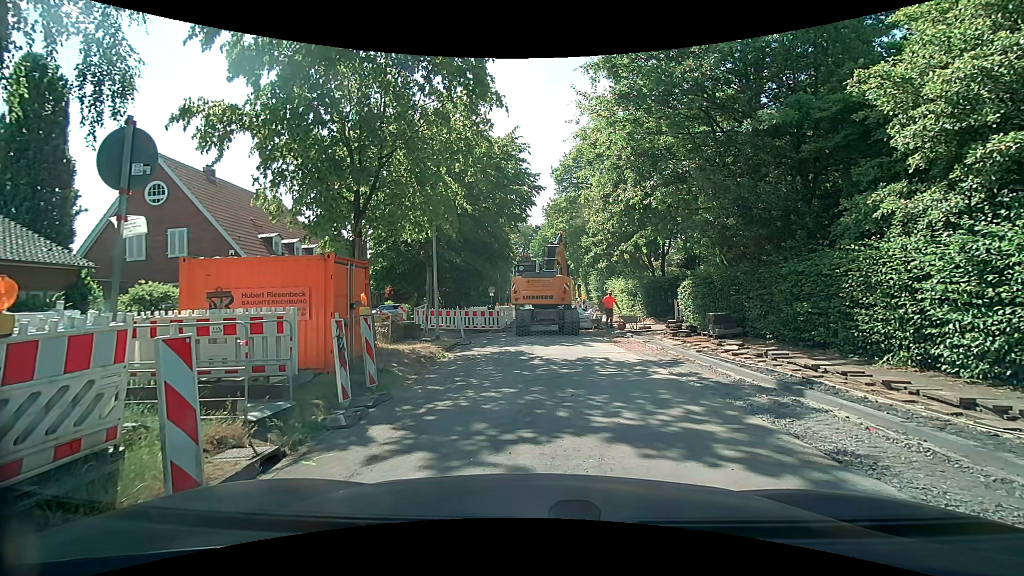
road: residential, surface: asphalt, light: Day
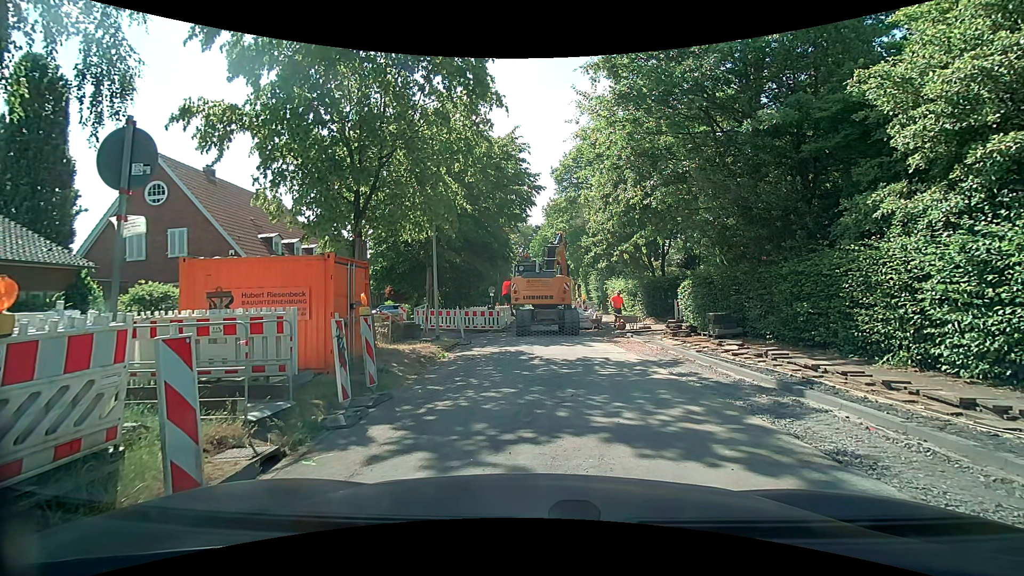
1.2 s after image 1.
(0.0, 0.0) m; 0°
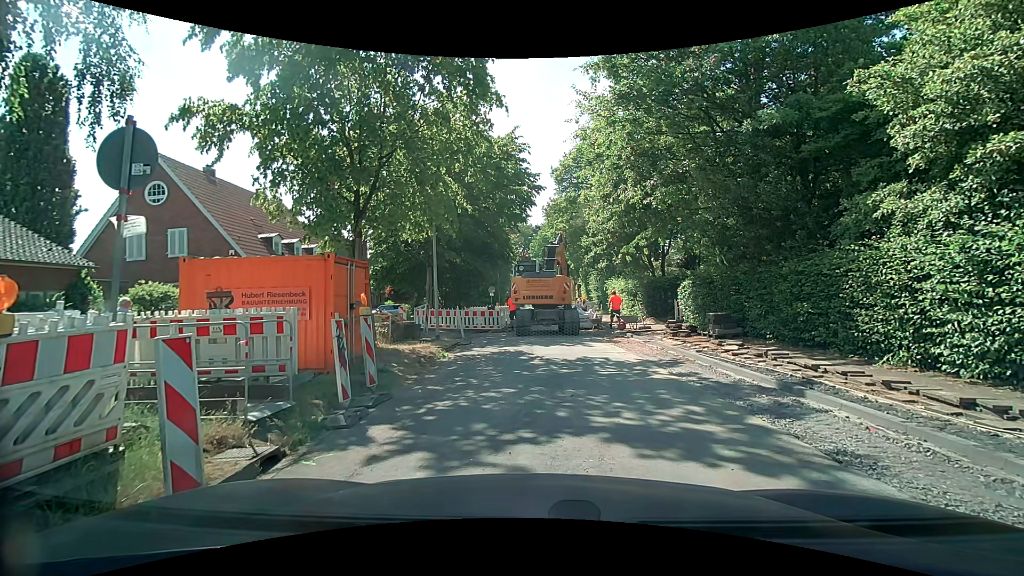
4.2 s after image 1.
(0.0, 0.0) m; 0°
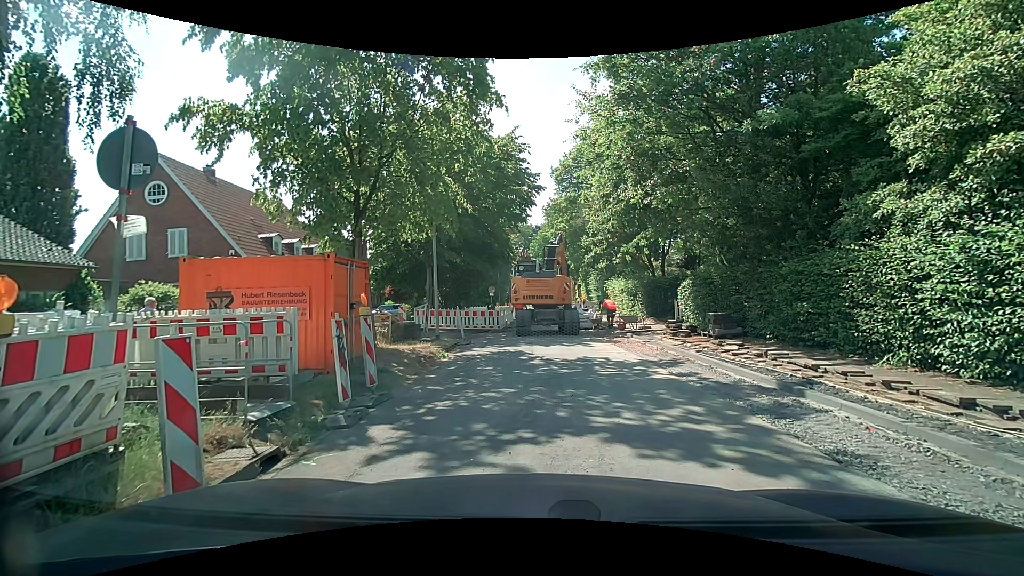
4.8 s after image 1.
(0.0, 0.0) m; 0°
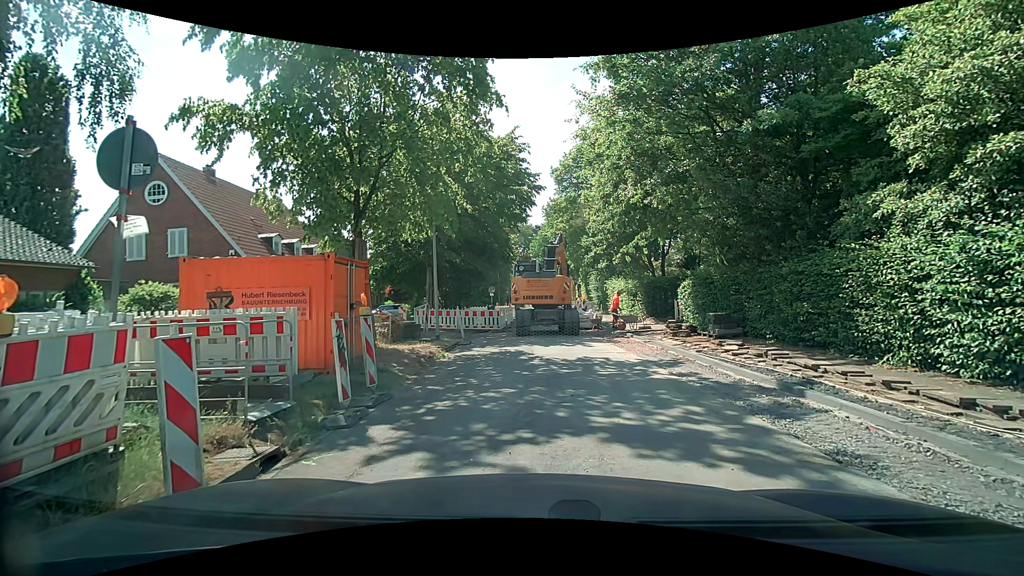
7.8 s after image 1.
(0.0, 0.0) m; 0°
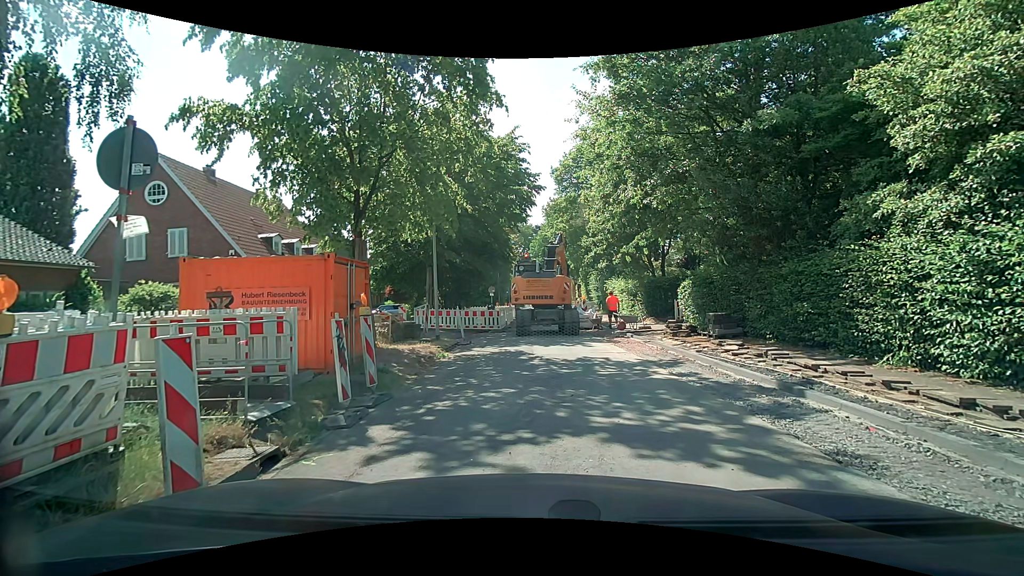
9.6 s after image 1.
(0.0, 0.0) m; 0°
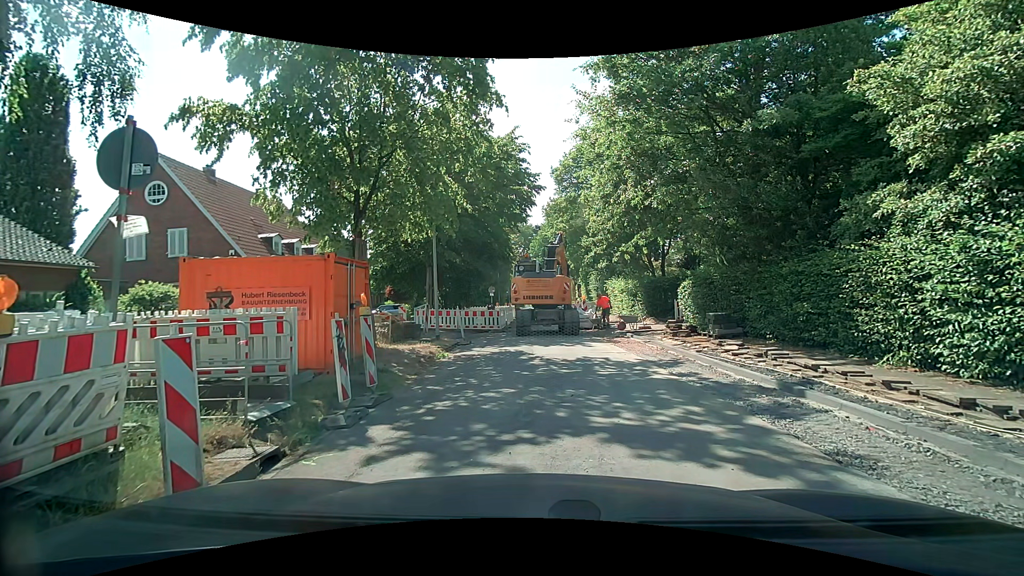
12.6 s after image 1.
(0.0, 0.0) m; 0°
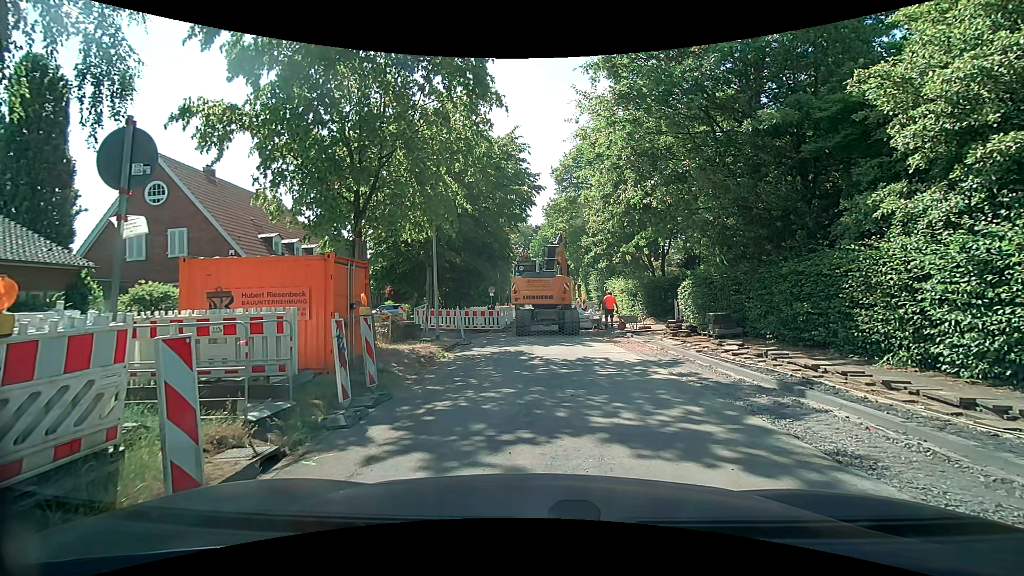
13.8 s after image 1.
(0.0, 0.0) m; 0°
